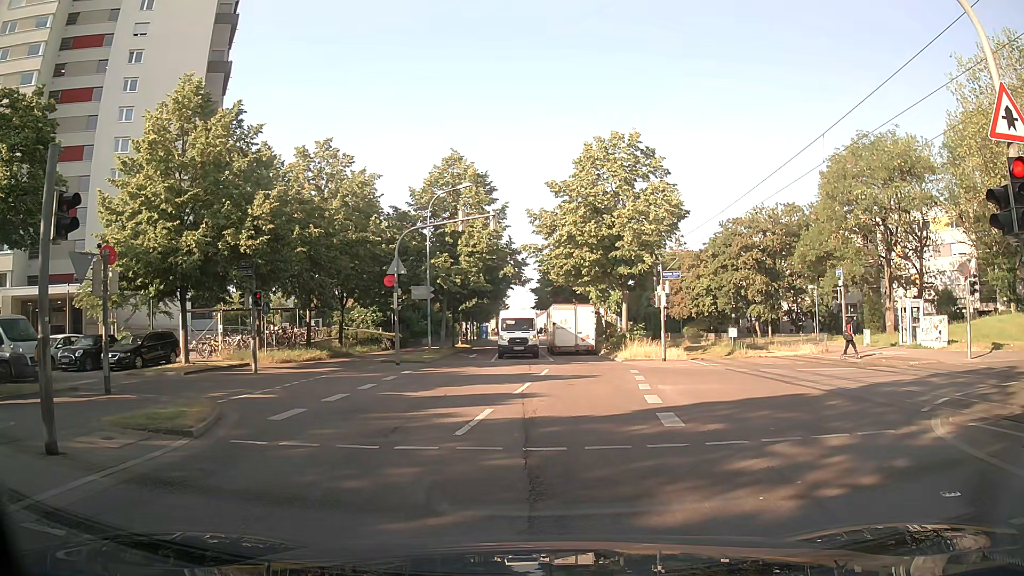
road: residential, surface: asphalt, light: Day
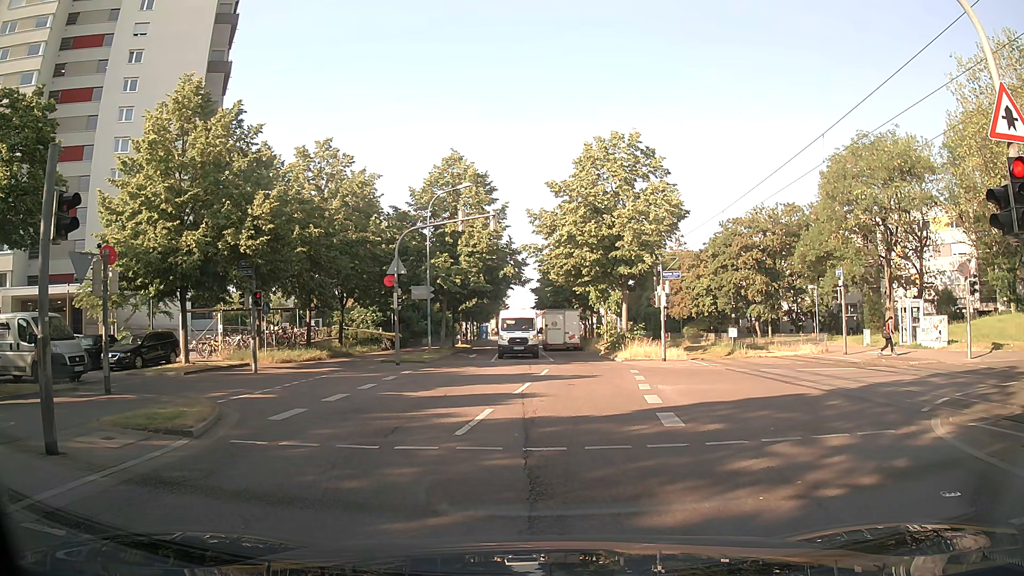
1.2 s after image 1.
(0.0, 0.0) m; 0°
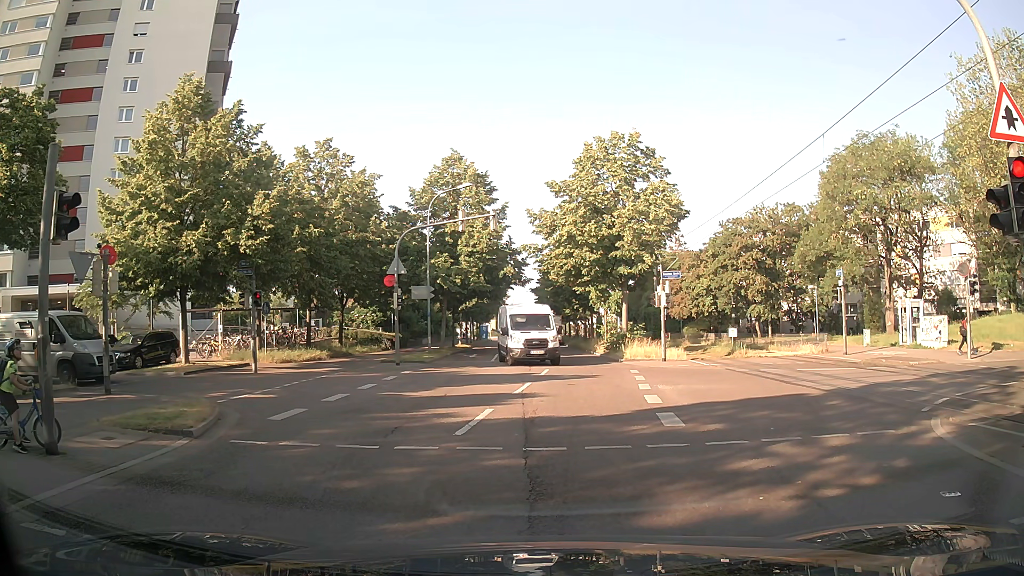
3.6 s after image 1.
(0.0, 0.0) m; 0°
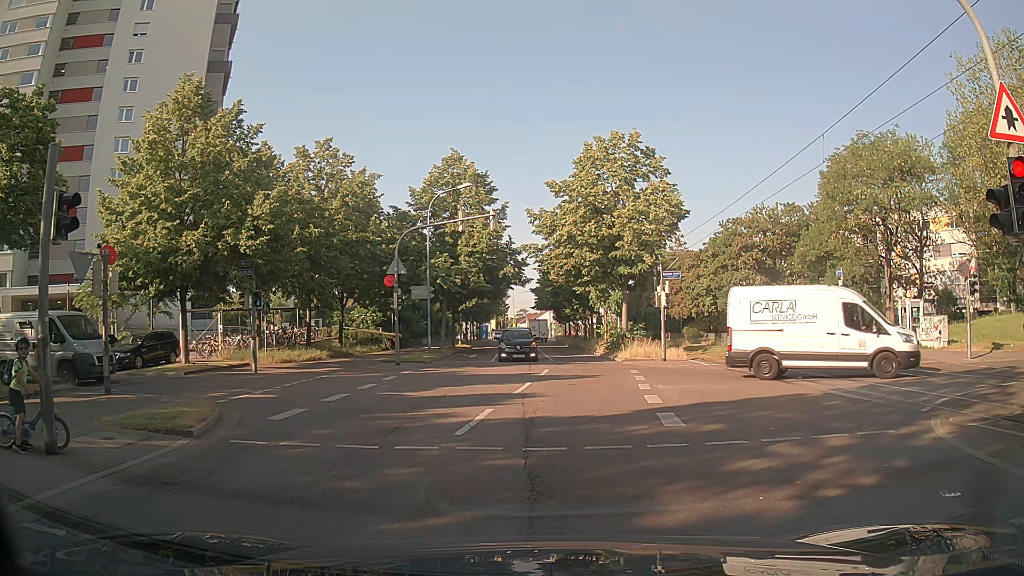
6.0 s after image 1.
(0.0, 0.0) m; 0°
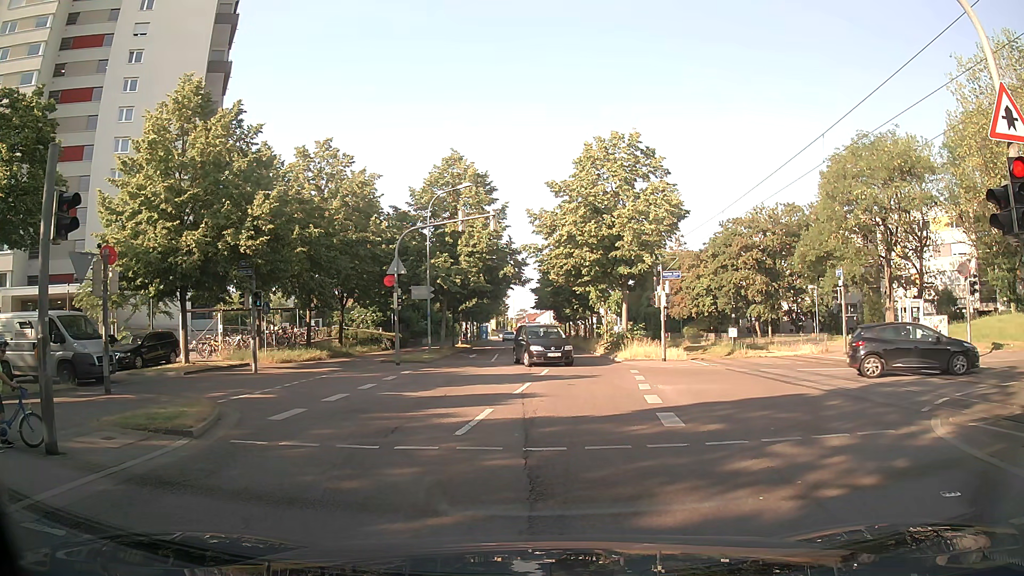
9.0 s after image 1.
(0.0, 0.0) m; 0°
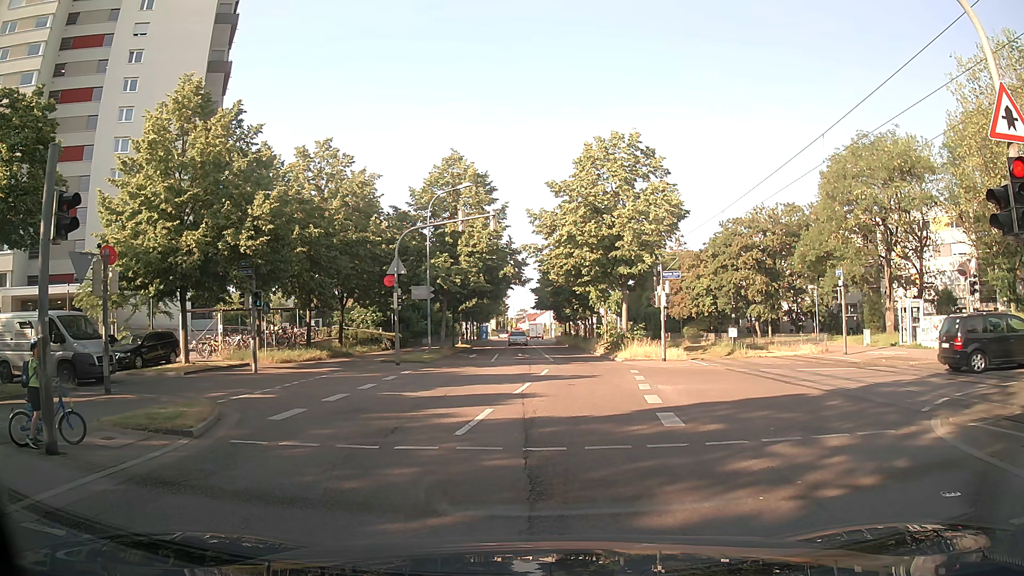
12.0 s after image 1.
(0.0, 0.0) m; 0°
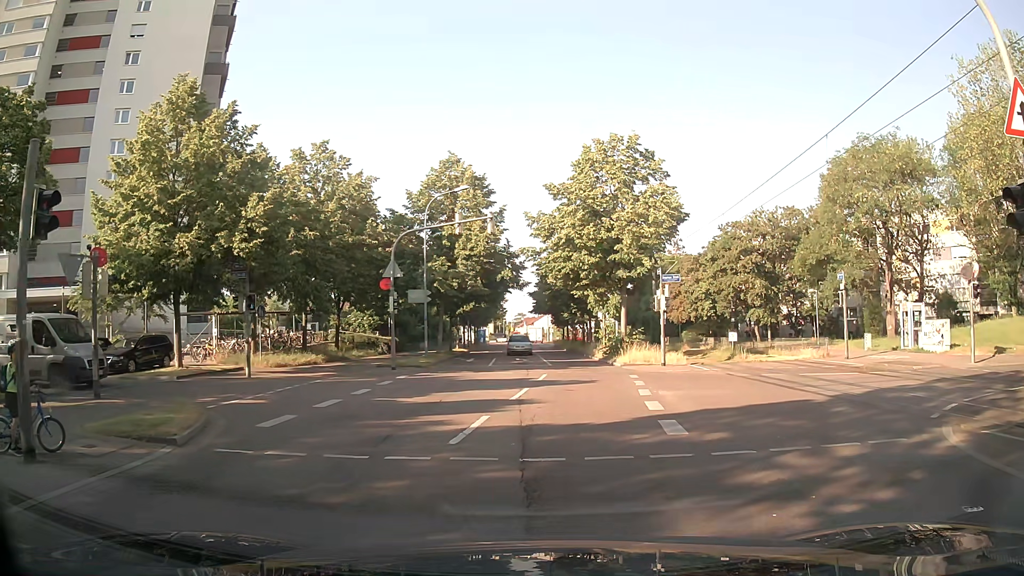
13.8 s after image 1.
(0.0, +0.4) m; 0°
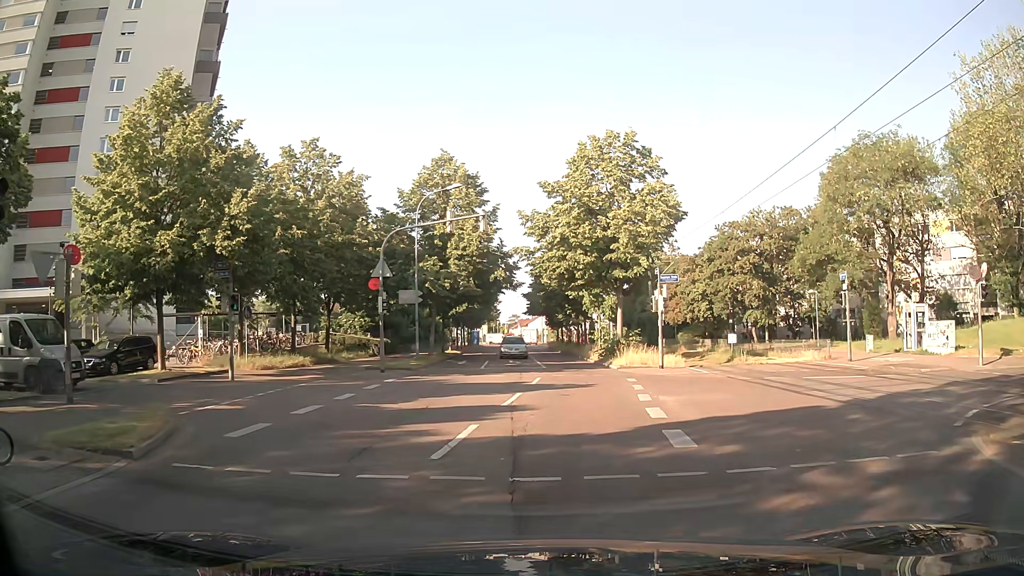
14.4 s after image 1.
(0.0, +1.0) m; 0°
